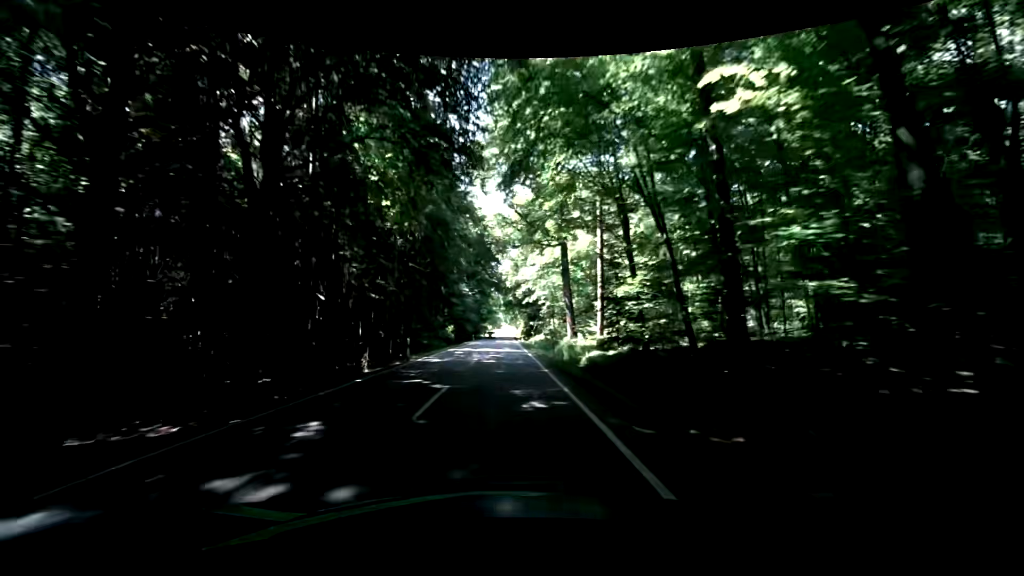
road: secondary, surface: asphalt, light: Day
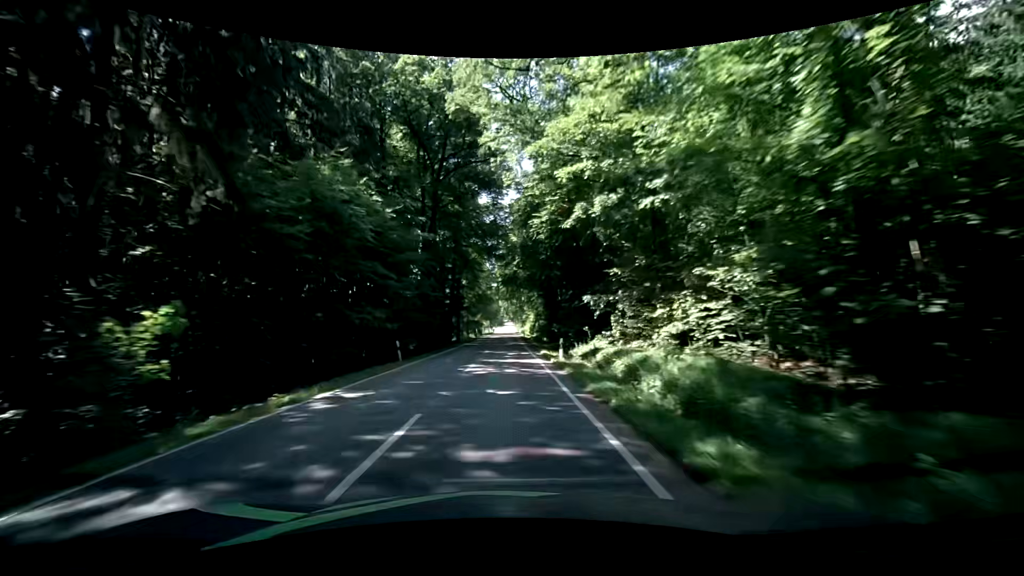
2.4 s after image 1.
(0.0, +51.8) m; -1°
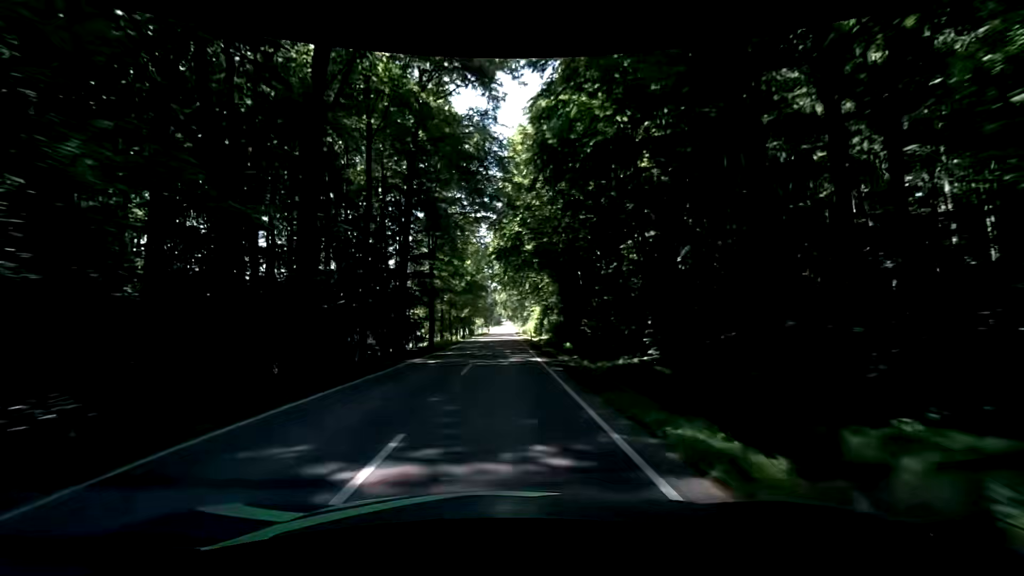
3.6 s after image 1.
(+0.4, +25.9) m; +1°
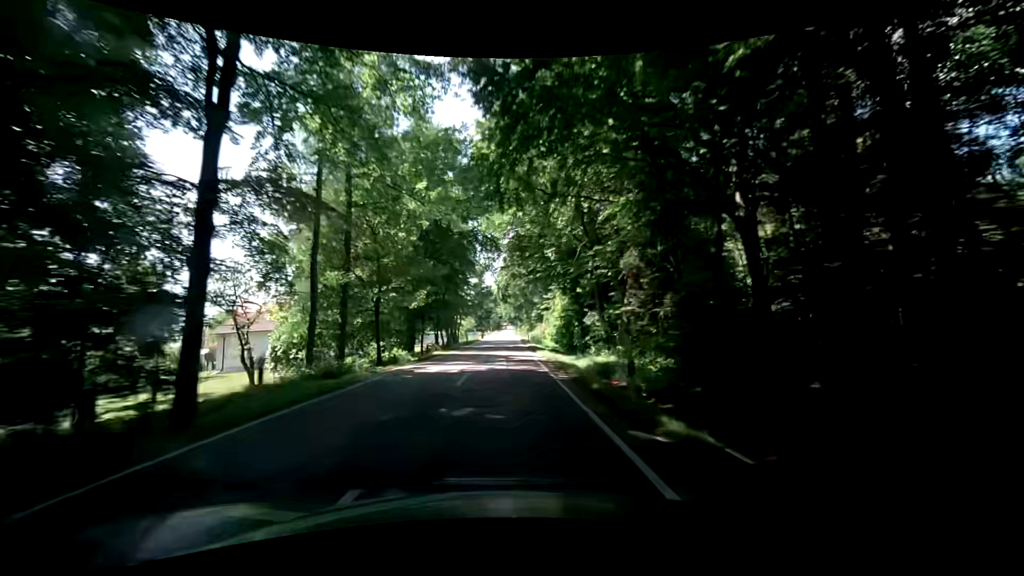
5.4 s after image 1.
(0.0, +38.3) m; 0°
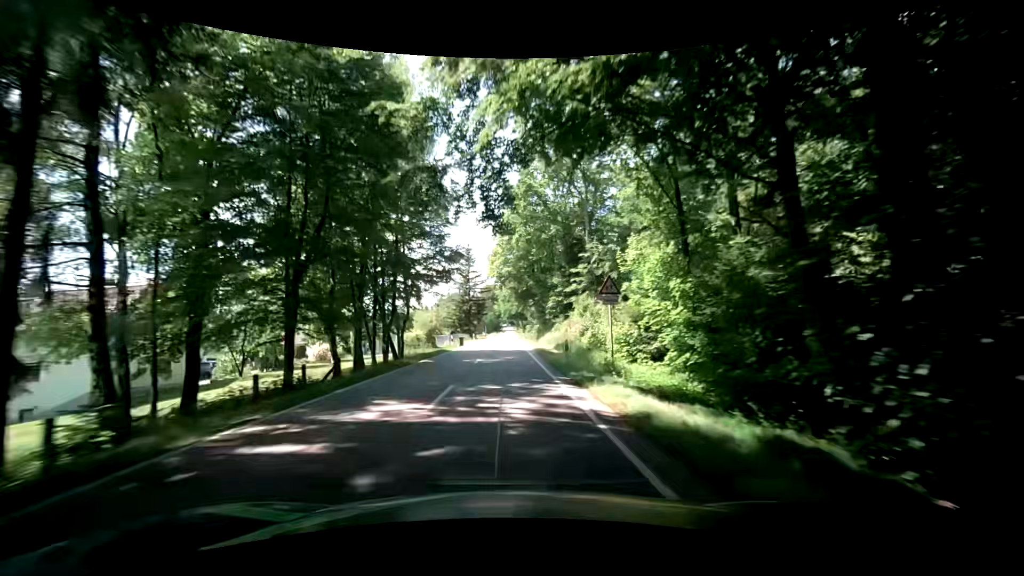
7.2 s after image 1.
(0.0, +39.5) m; -1°
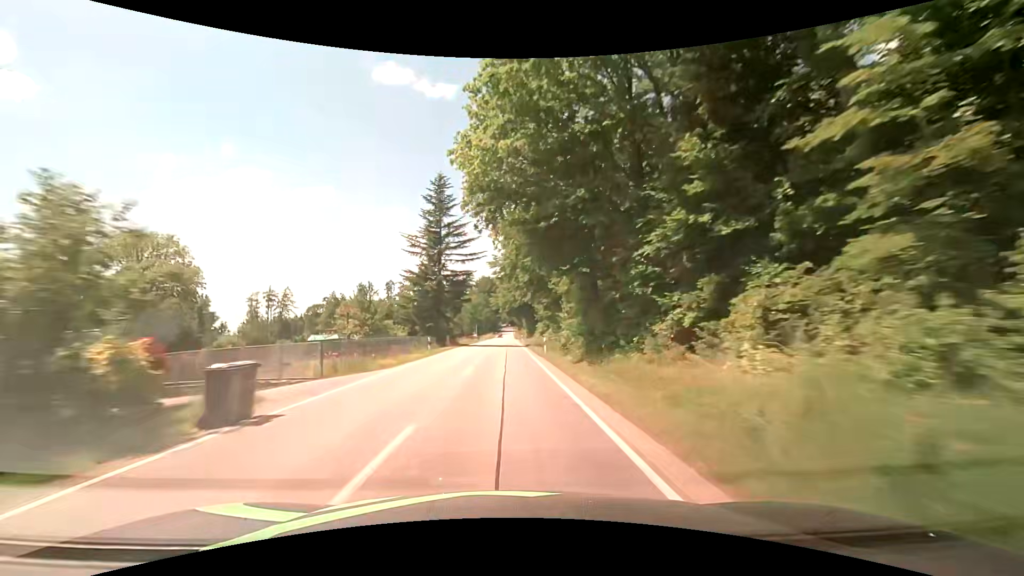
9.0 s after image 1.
(+0.4, +41.4) m; +1°
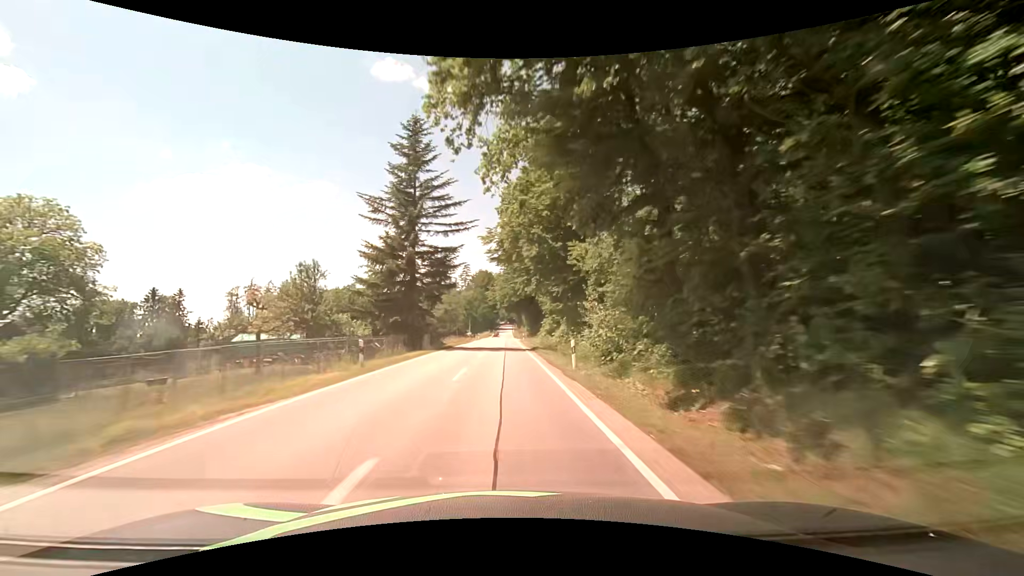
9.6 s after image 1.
(0.0, +14.0) m; 0°
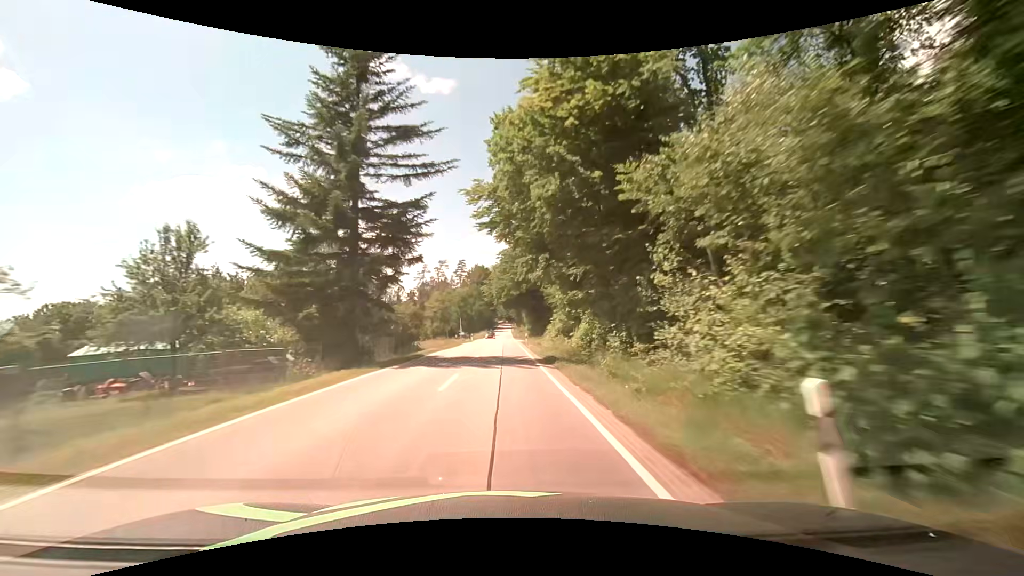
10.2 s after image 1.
(-0.1, +13.9) m; 0°
(0, +10) (0, +20) (0, +30) (0, +40) (0, +50) (0, +60) (-1, +70) (-1, +80) (-1, +90) (-1, +100) m
